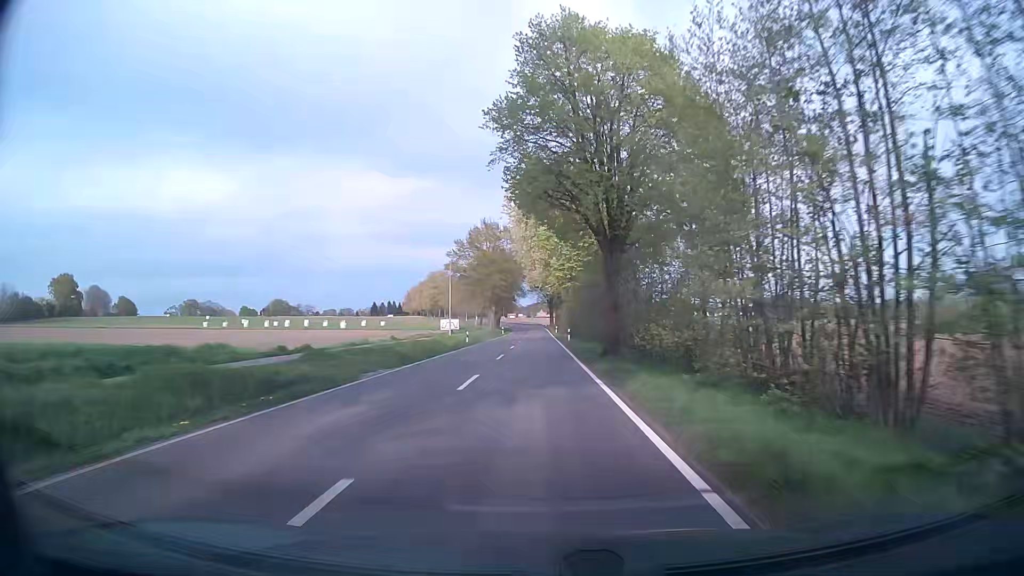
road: tertiary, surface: asphalt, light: Day
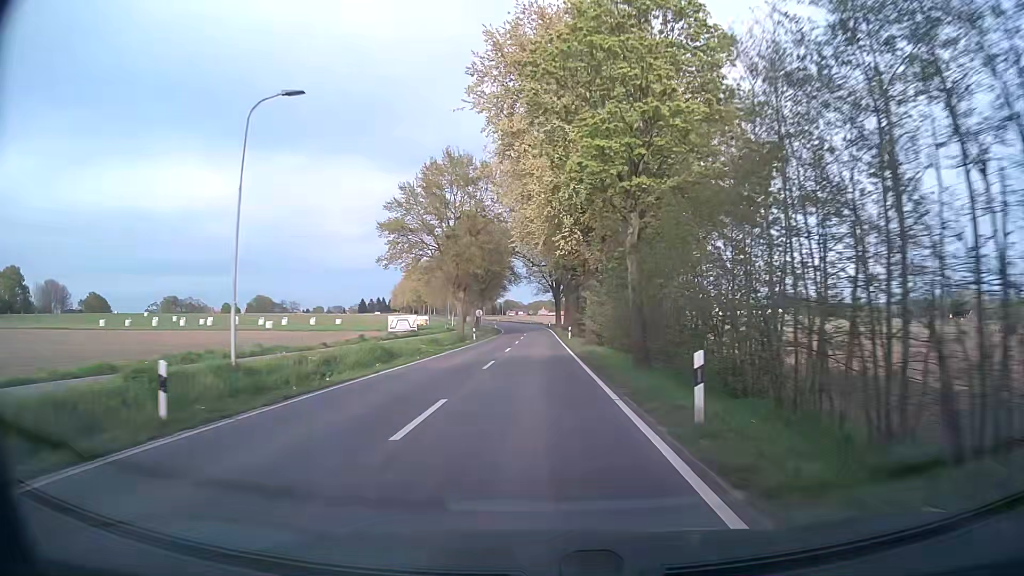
(-0.4, +42.2) m; -1°
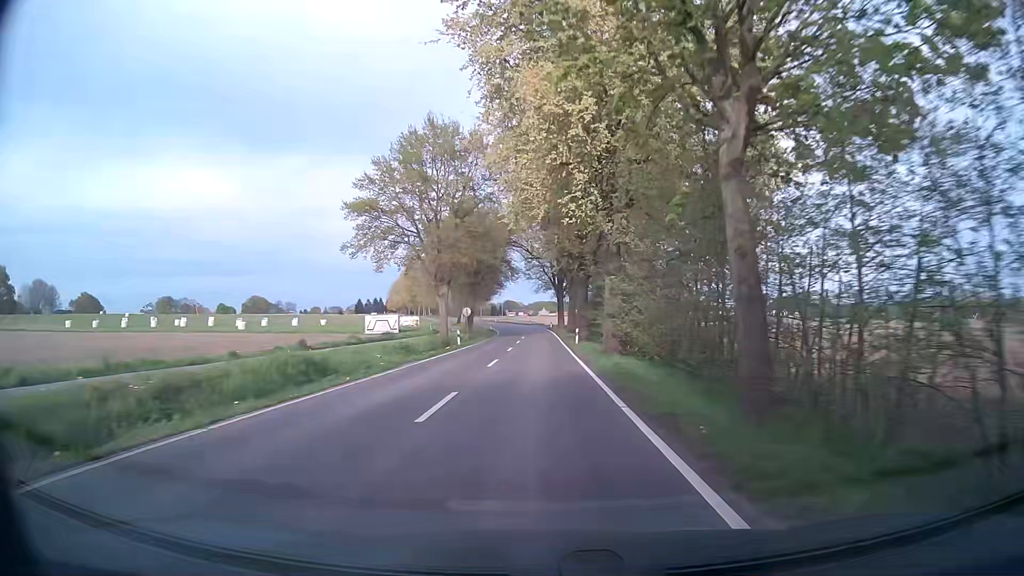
(0.0, +10.6) m; 0°
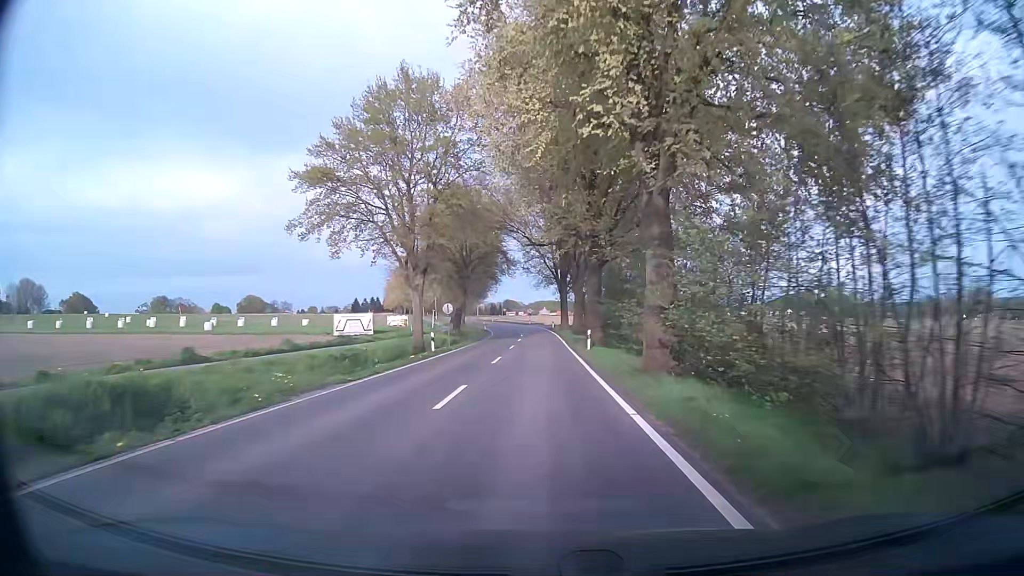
(0.0, +10.7) m; 0°
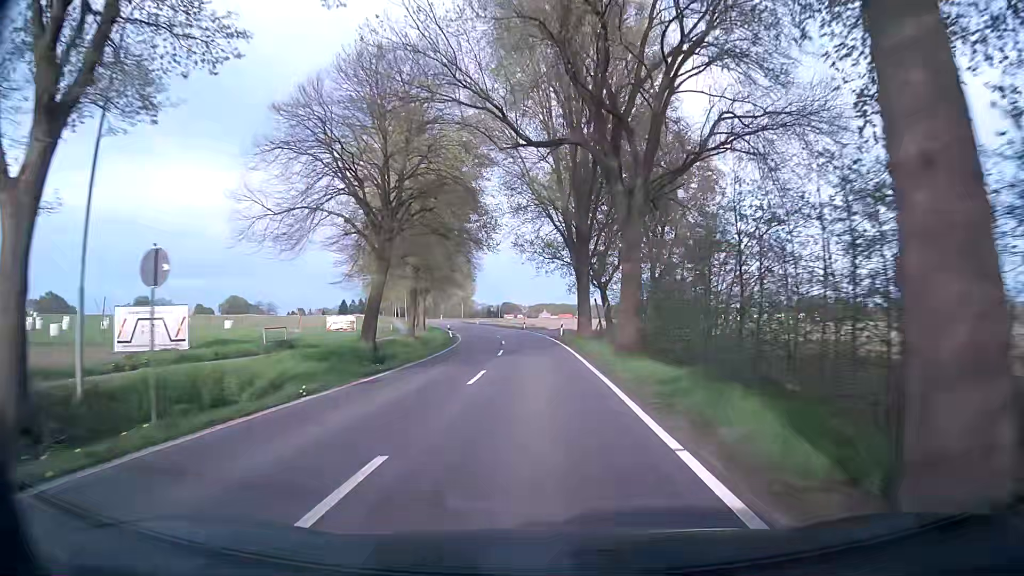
(-0.1, +32.1) m; 0°
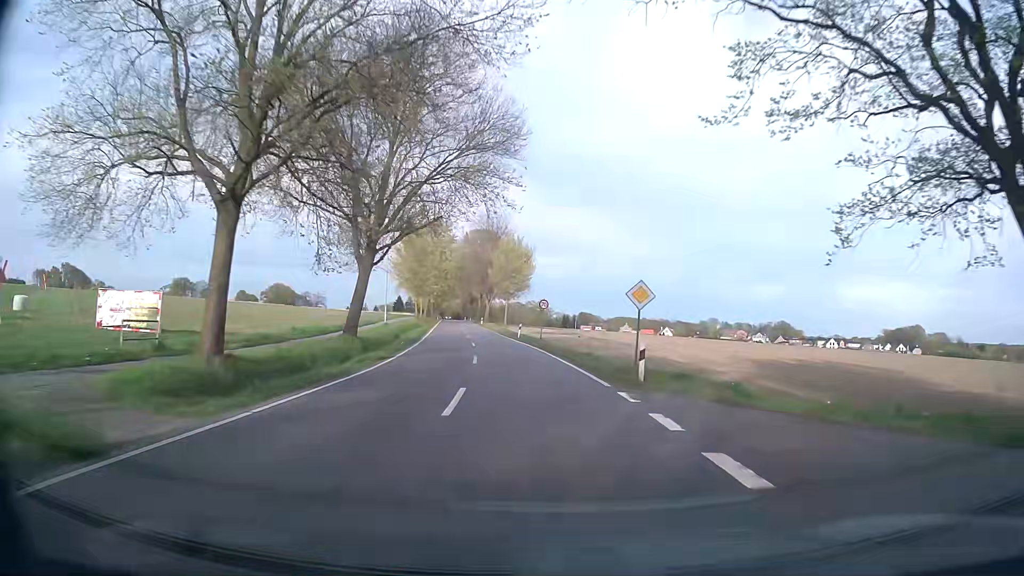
(-1.9, +53.4) m; -6°
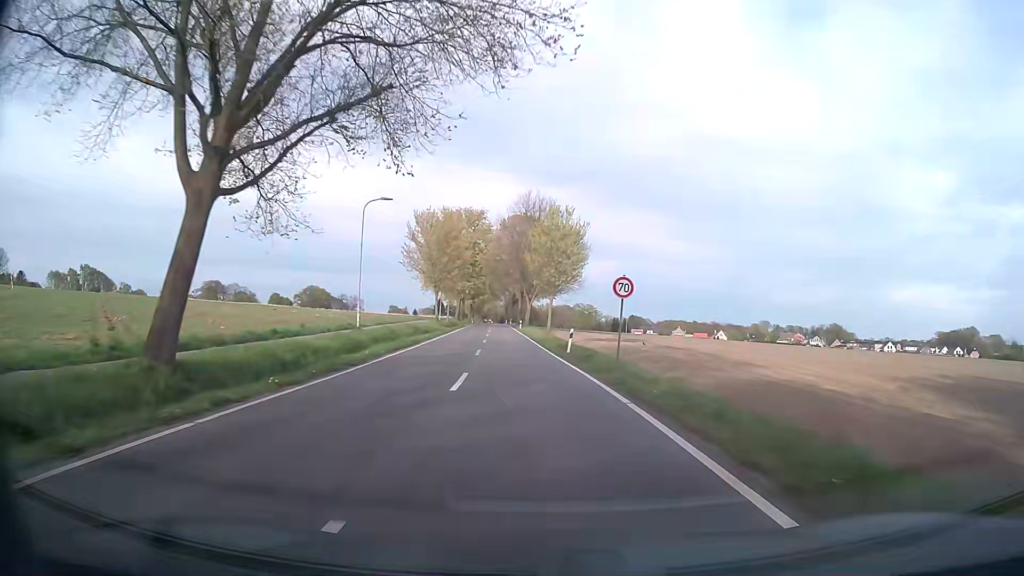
(-0.8, +21.3) m; -4°
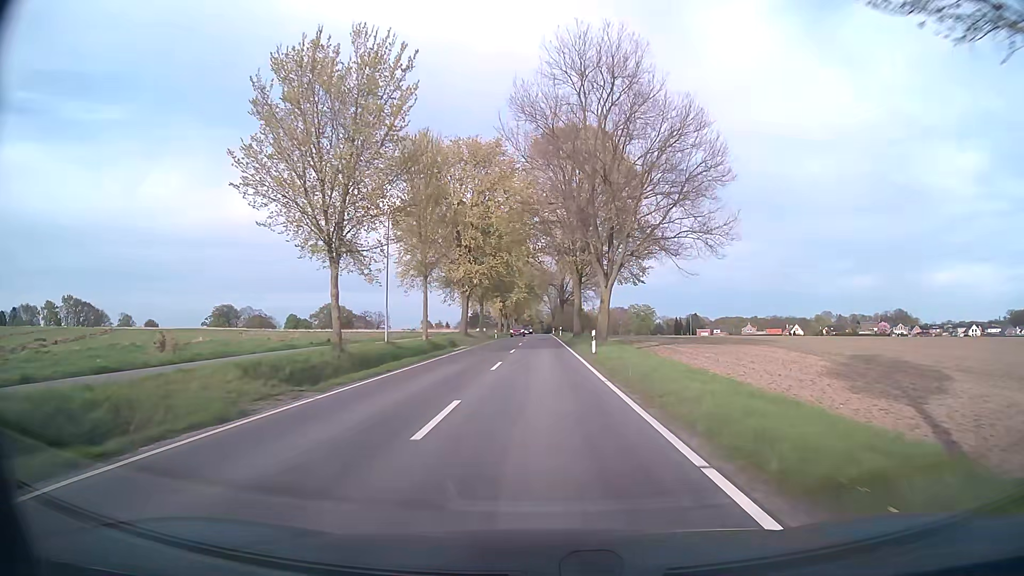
(-2.9, +53.2) m; -5°
(0, +10) (0, +20) (0, +30) (0, +40) (0, +50) (0, +60) (0, +70) (0, +80) (0, +90) (0, +100) m
